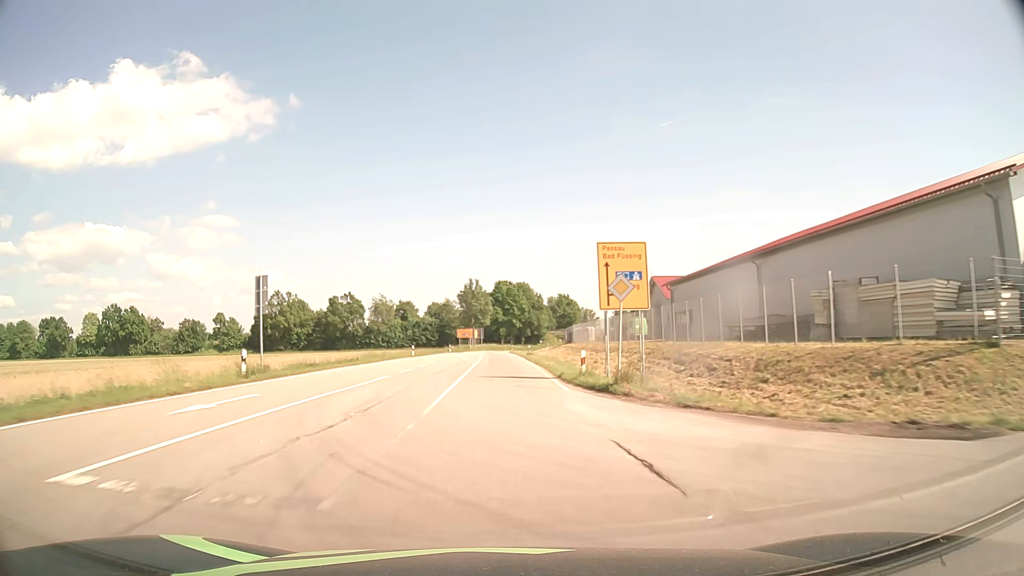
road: tertiary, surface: asphalt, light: Day
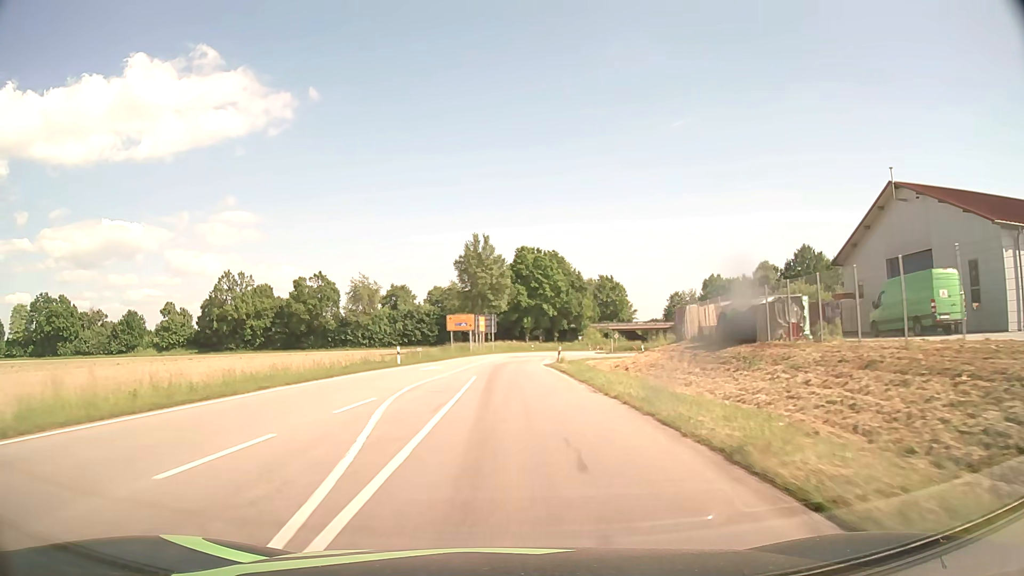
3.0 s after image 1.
(-0.8, +58.1) m; -2°
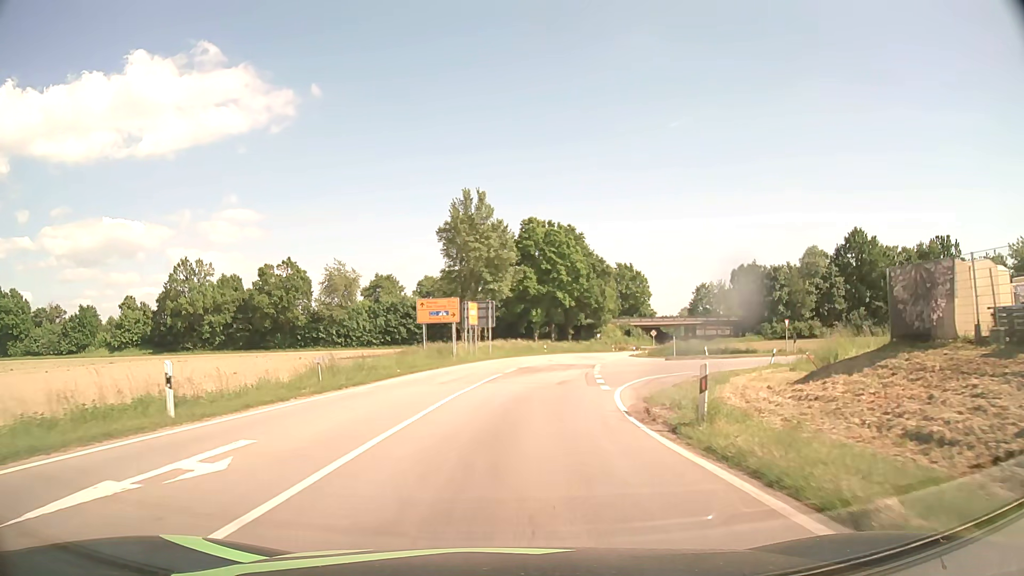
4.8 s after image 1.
(-0.1, +25.8) m; 0°
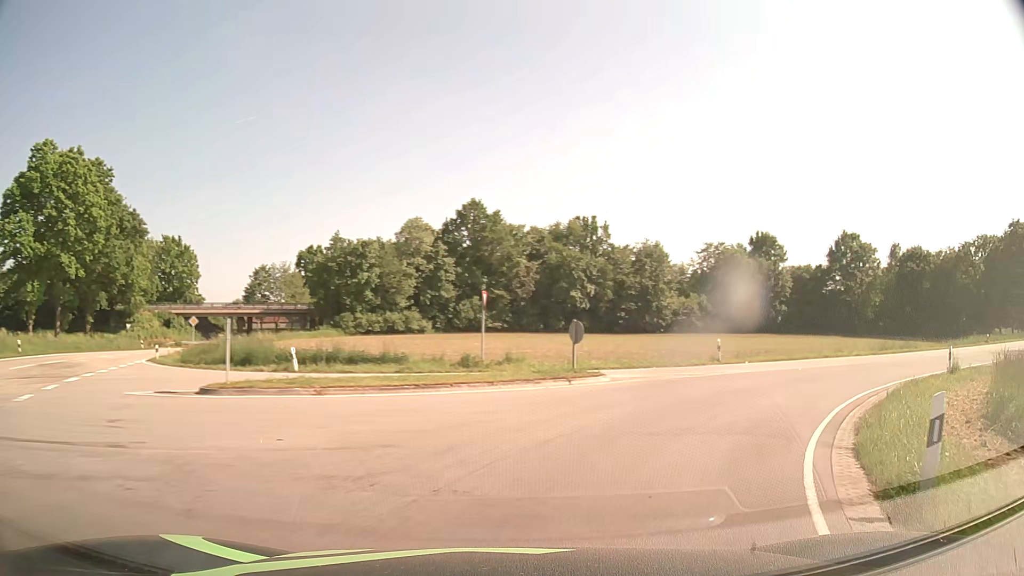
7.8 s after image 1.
(+6.3, +31.0) m; +36°
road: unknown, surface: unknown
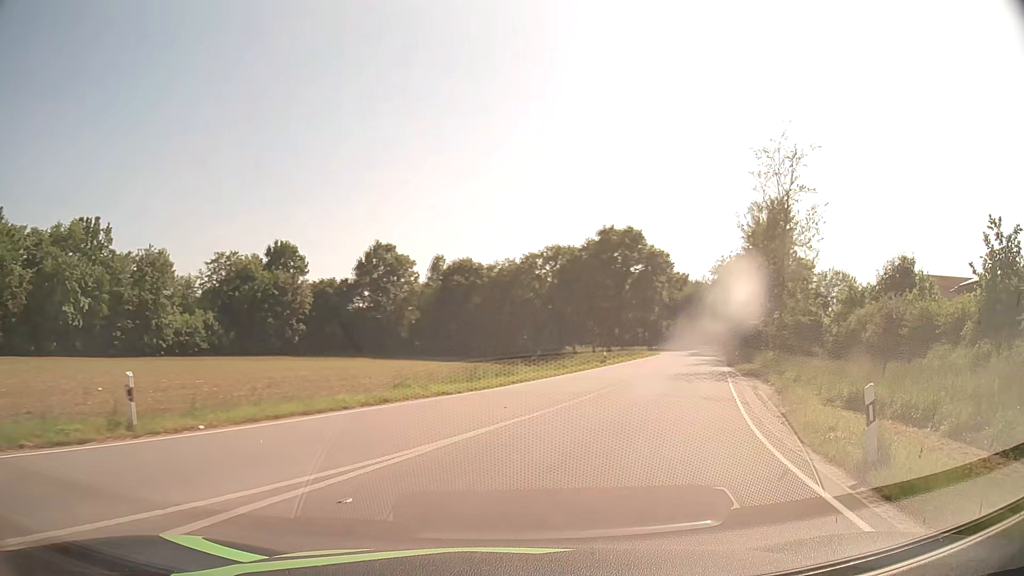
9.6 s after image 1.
(+6.5, +16.9) m; +41°
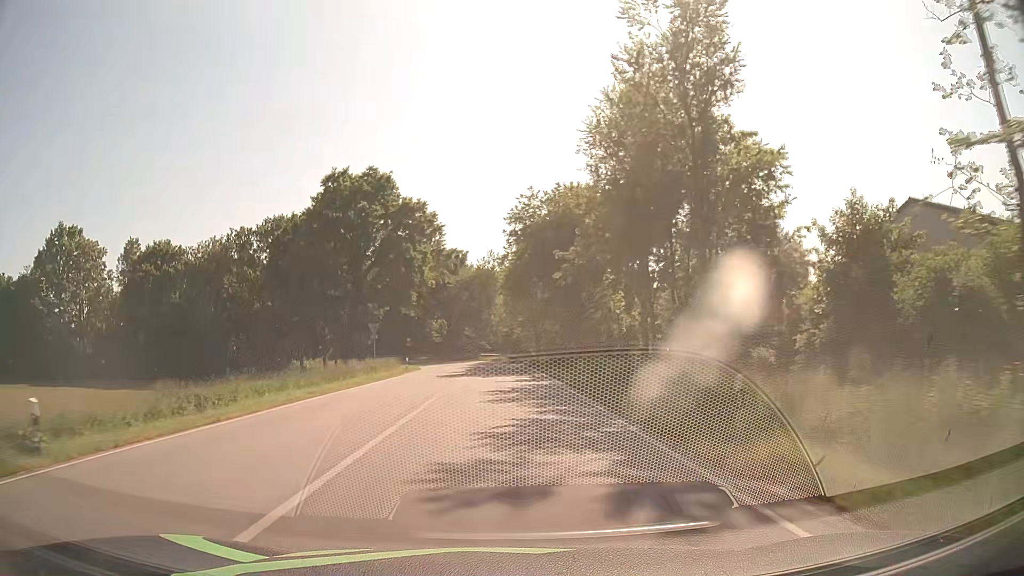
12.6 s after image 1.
(+11.9, +40.2) m; +21°
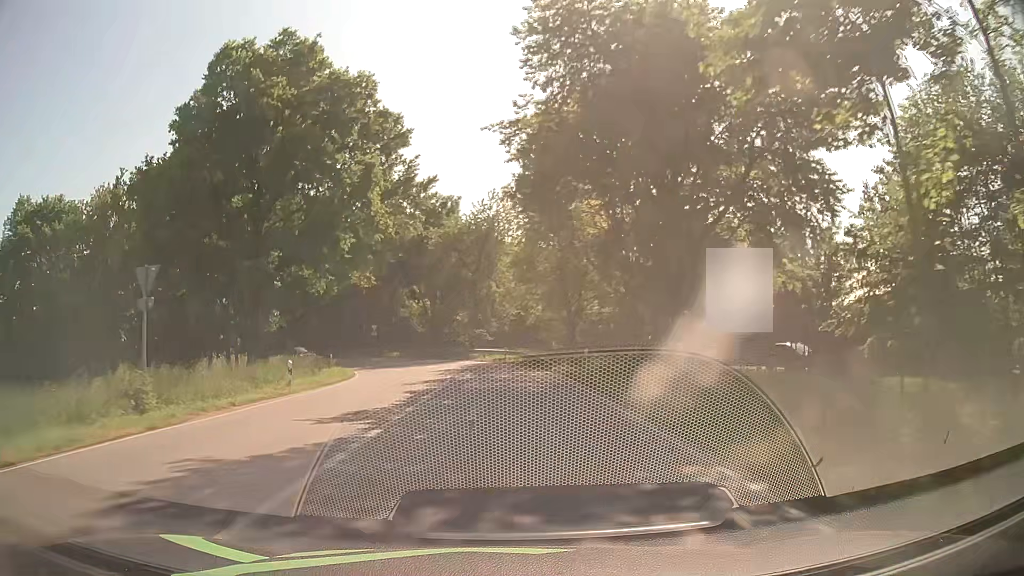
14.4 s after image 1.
(-0.2, +30.7) m; -1°
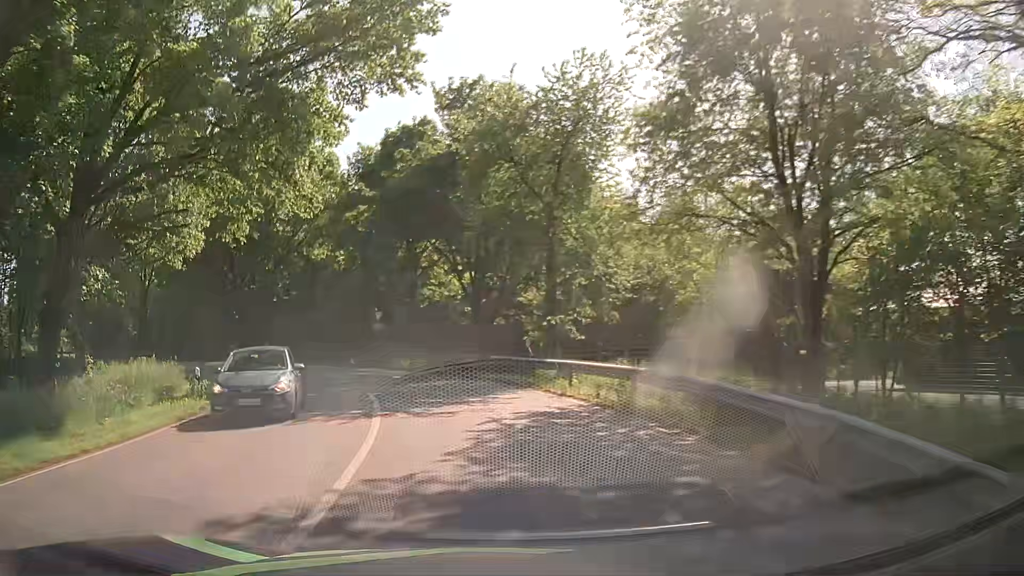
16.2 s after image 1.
(-0.8, +28.2) m; -5°
(-1, +10) (-3, +20) (-7, +29) (-12, +37) (-19, +44) (-28, +50) (-37, +54) (-46, +57) (-56, +60) (-65, +64) m
